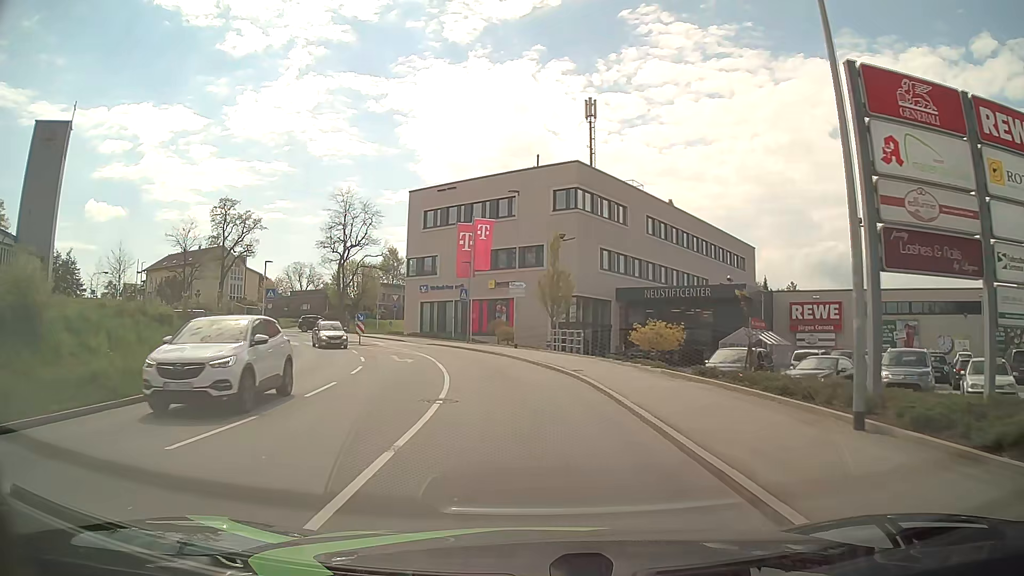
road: tertiary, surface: asphalt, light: Day
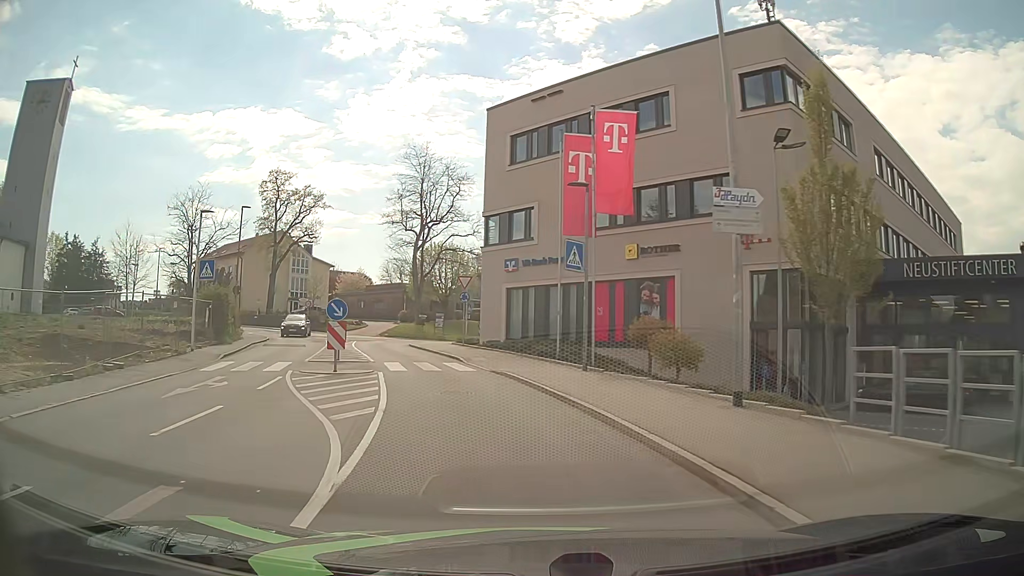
(-1.6, +24.1) m; -10°
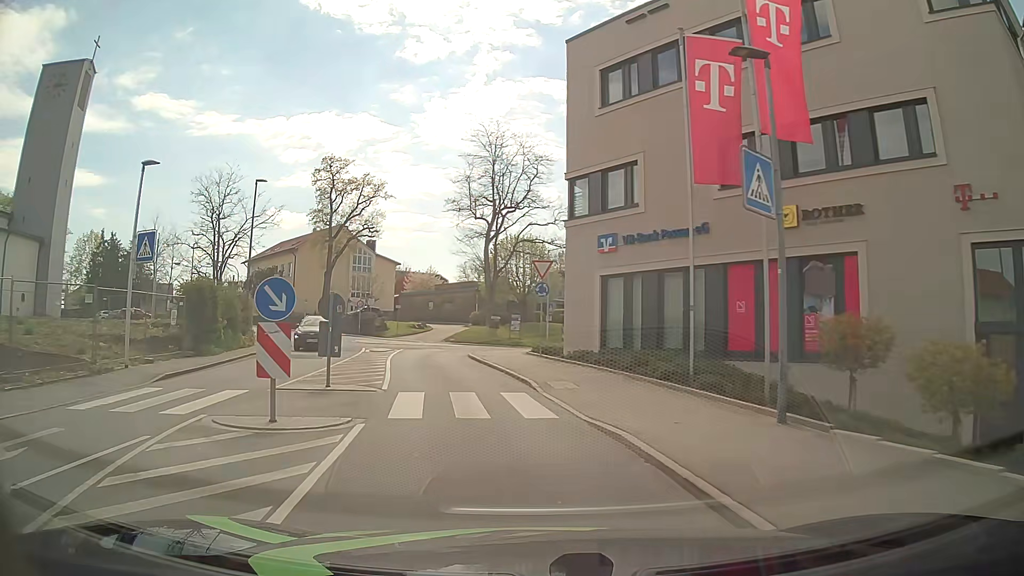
(-0.5, +9.6) m; -7°
